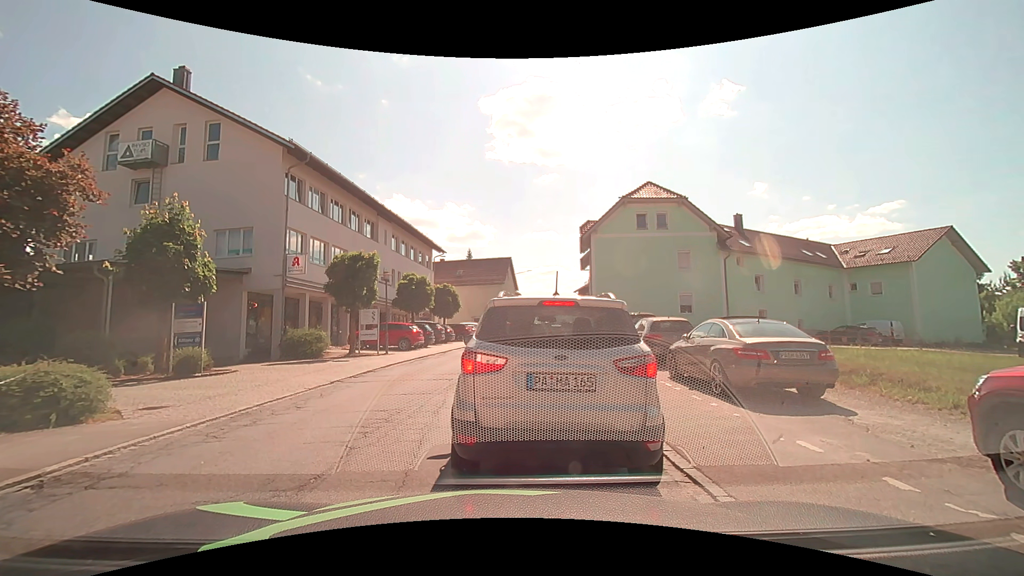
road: secondary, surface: asphalt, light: Day
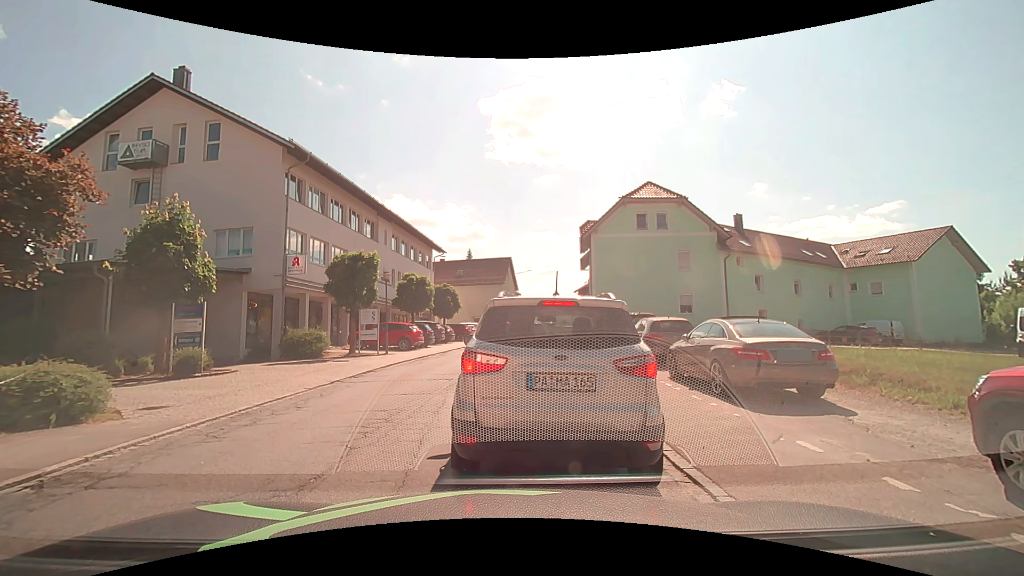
(0.0, 0.0) m; 0°
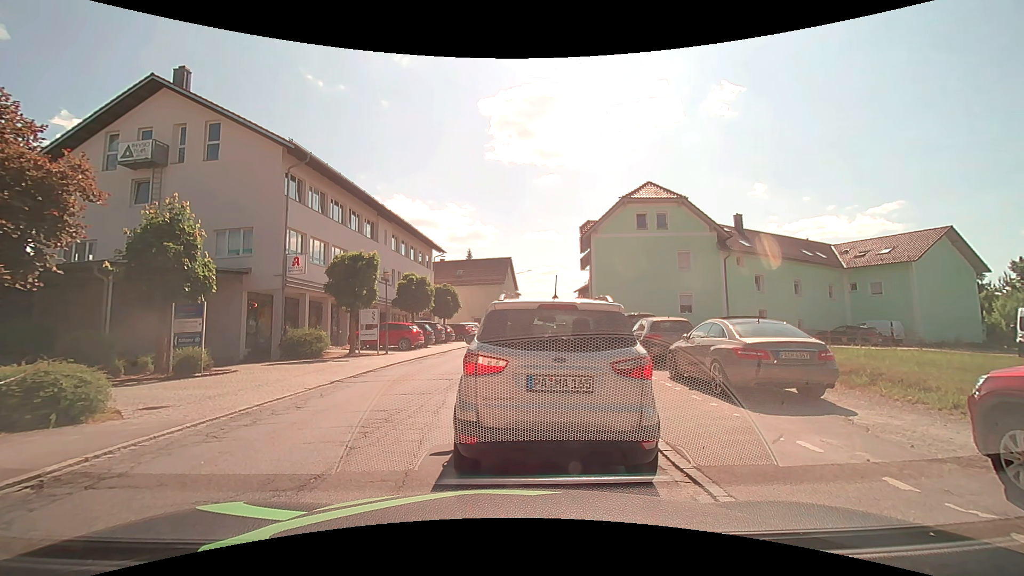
(0.0, 0.0) m; 0°
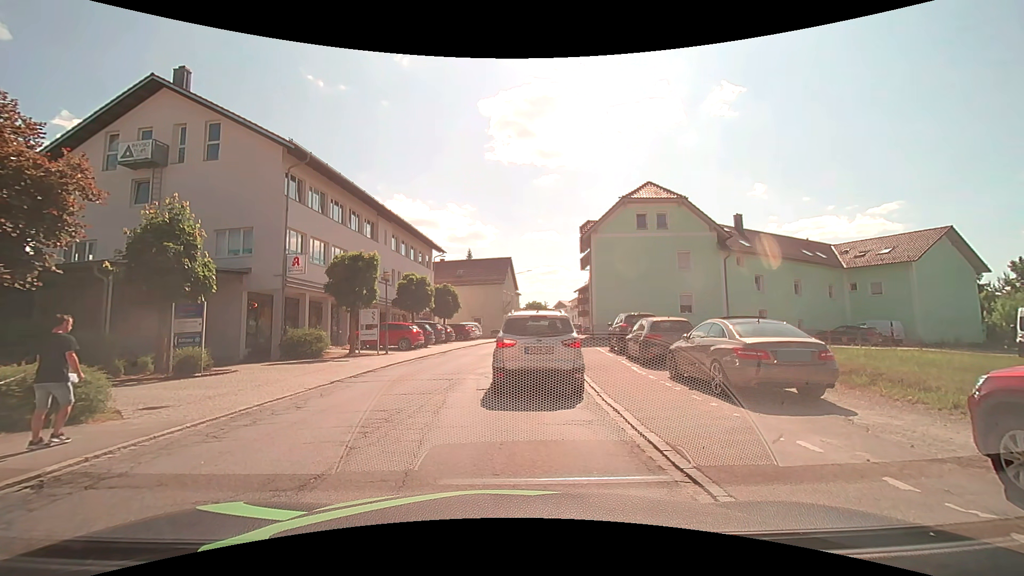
(0.0, 0.0) m; 0°
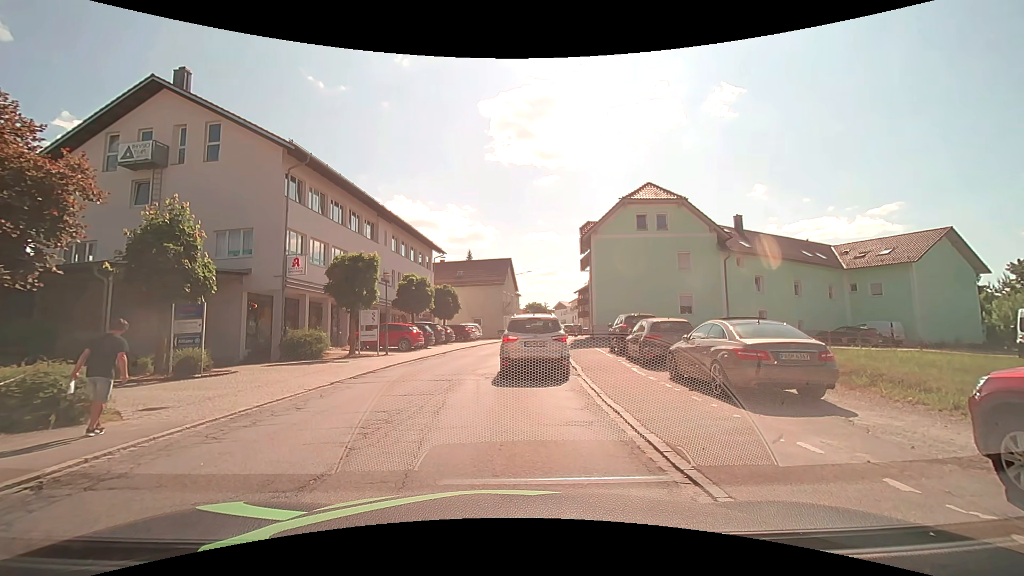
(0.0, 0.0) m; 0°
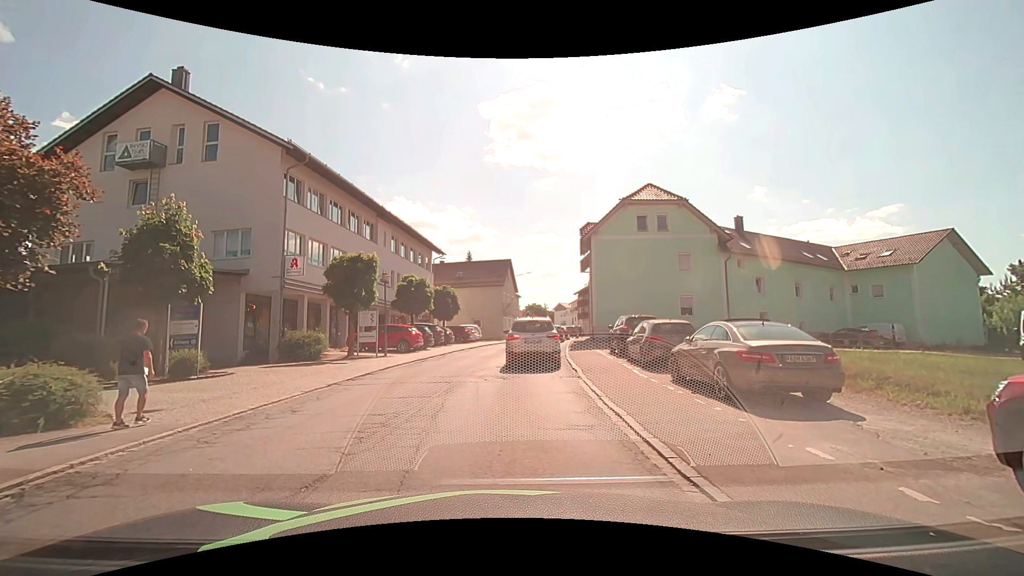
(0.0, +0.2) m; 0°
